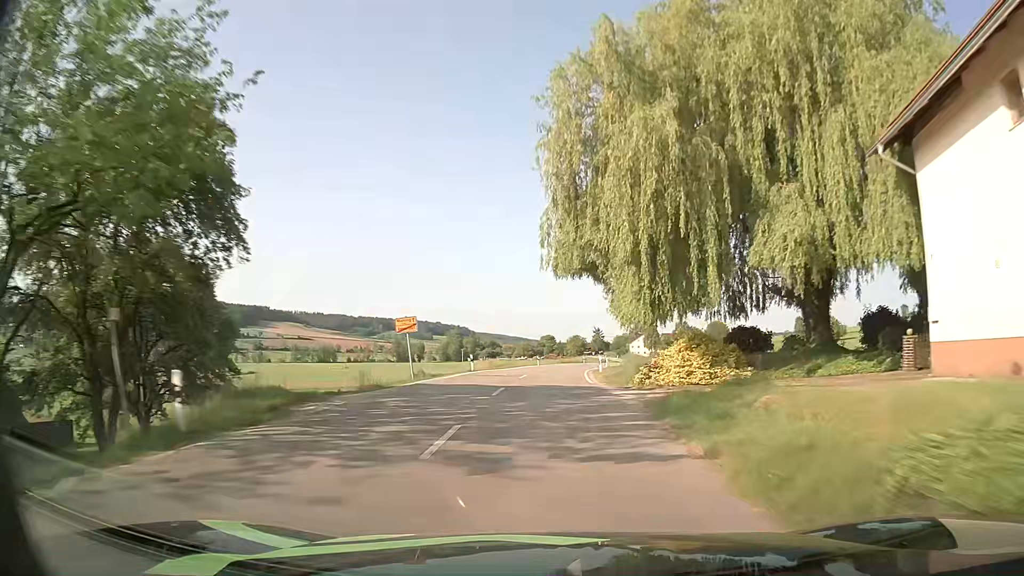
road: secondary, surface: asphalt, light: Day
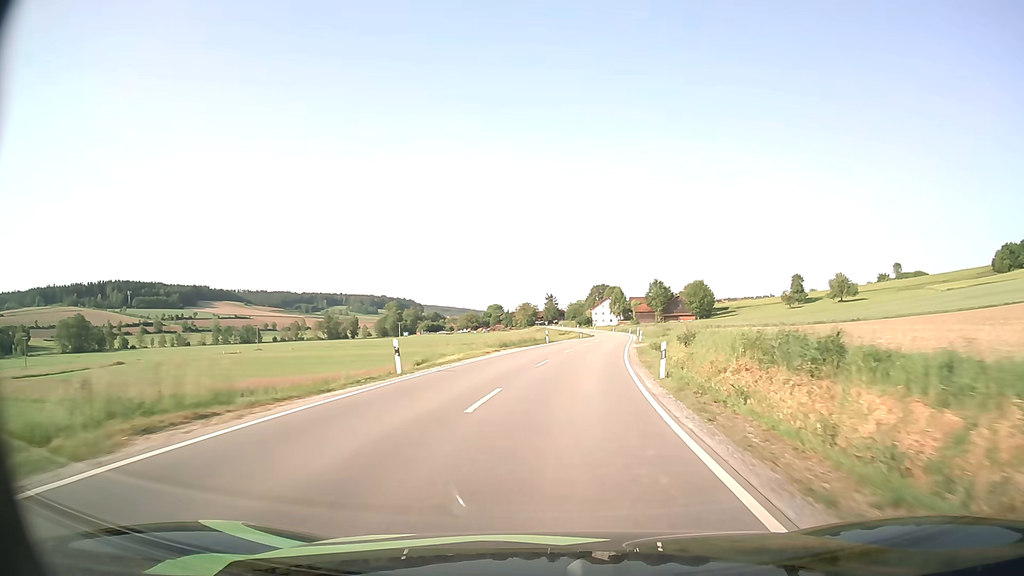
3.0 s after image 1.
(+1.4, +53.2) m; +4°
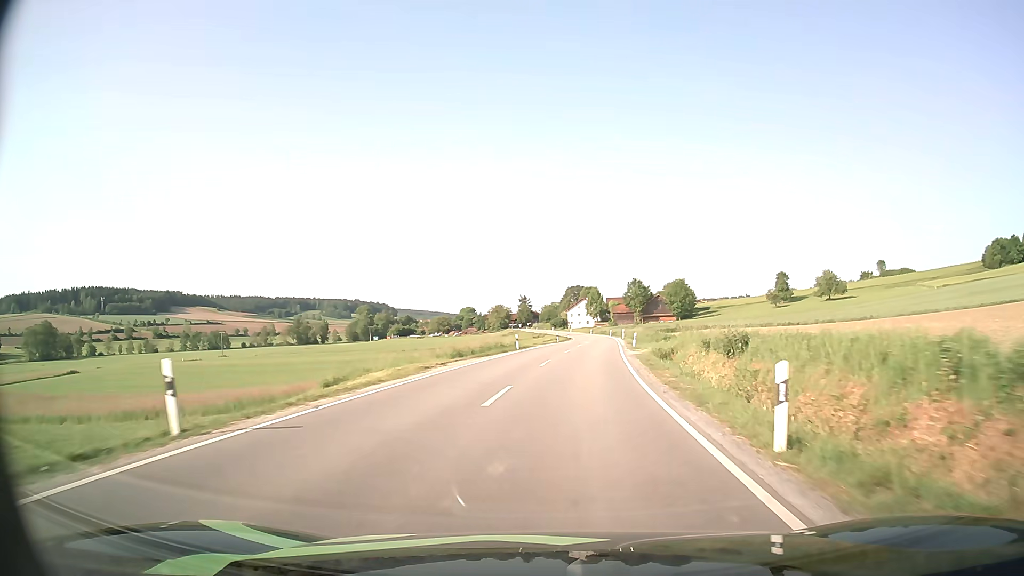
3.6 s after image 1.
(+0.2, +10.9) m; +2°
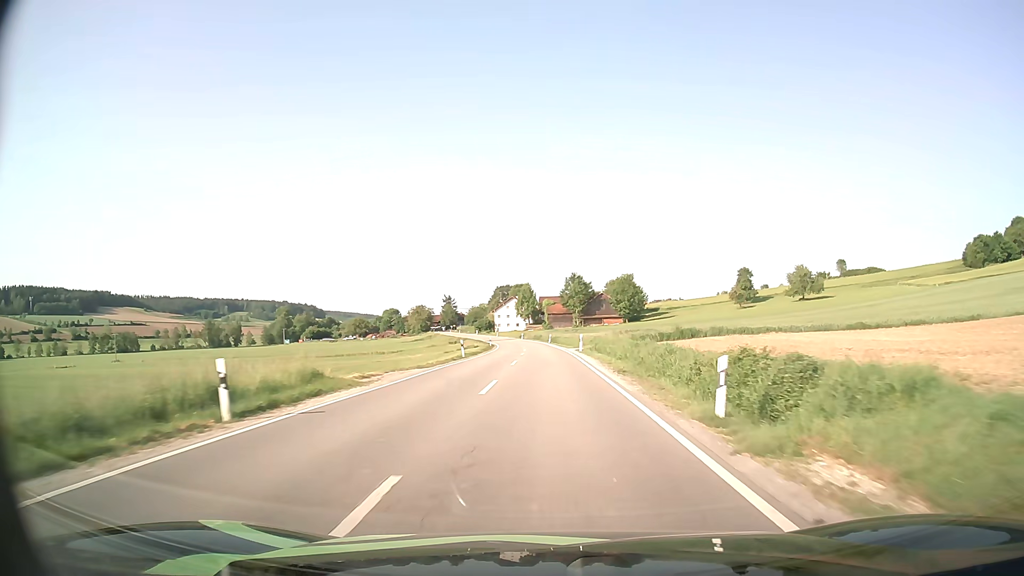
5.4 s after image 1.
(+1.9, +33.4) m; +6°
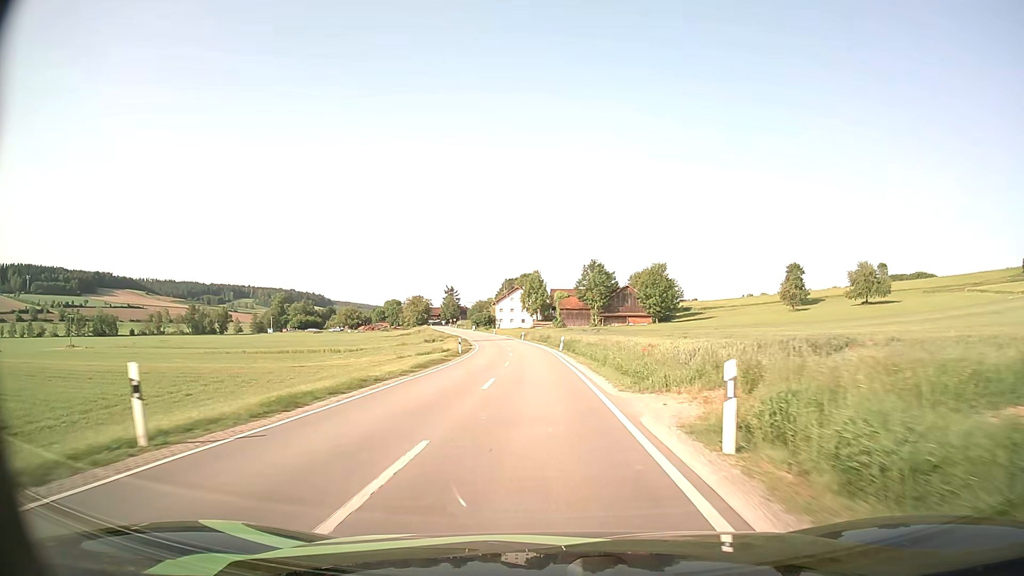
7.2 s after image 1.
(+0.2, +33.9) m; -1°
(0, +10) (0, +20) (0, +30) (-1, +40) (-1, +50) (-2, +60) (-3, +70) (-4, +80) (-6, +90) (-7, +100) m
